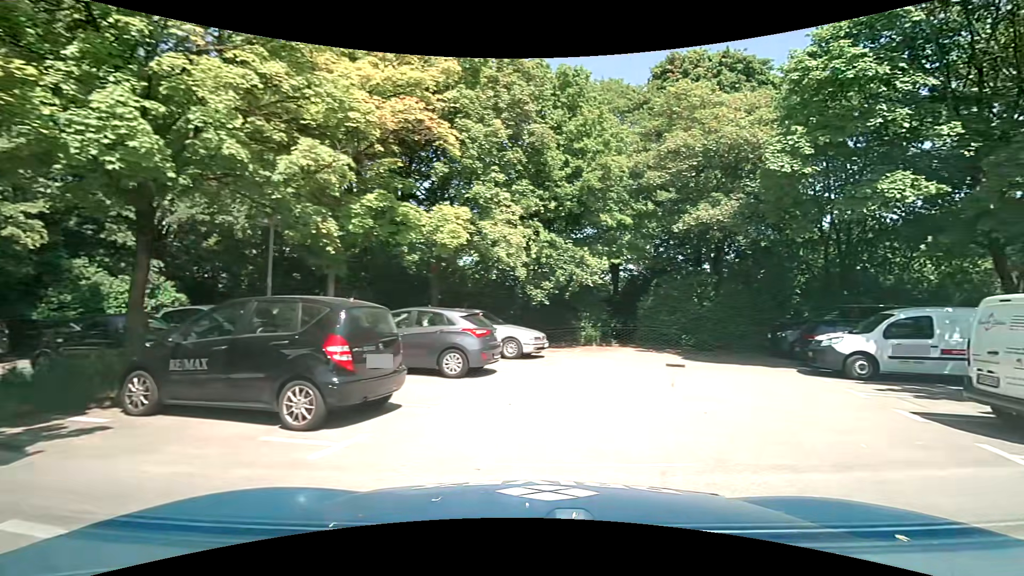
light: Day
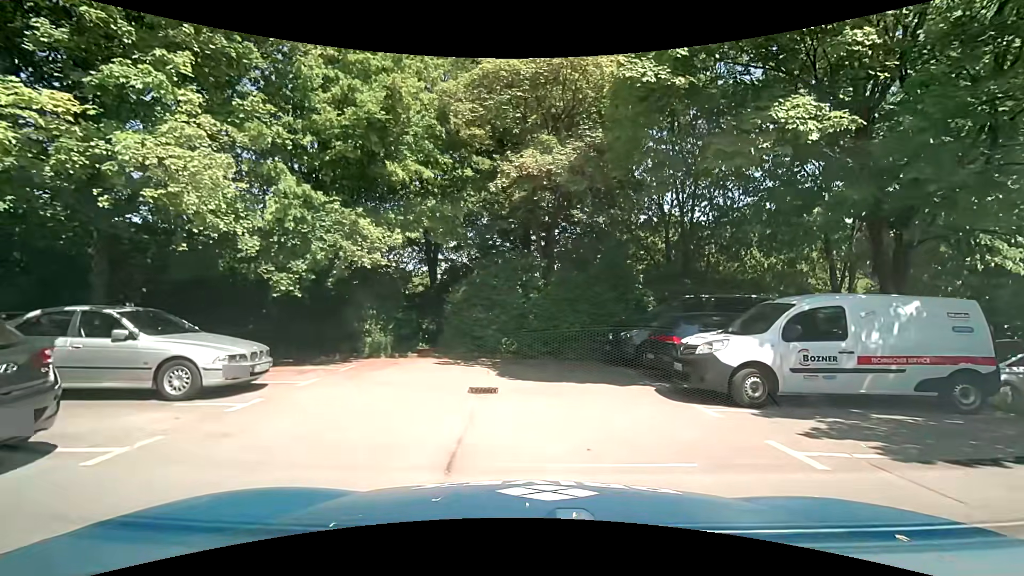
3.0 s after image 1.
(+1.6, +6.1) m; +18°
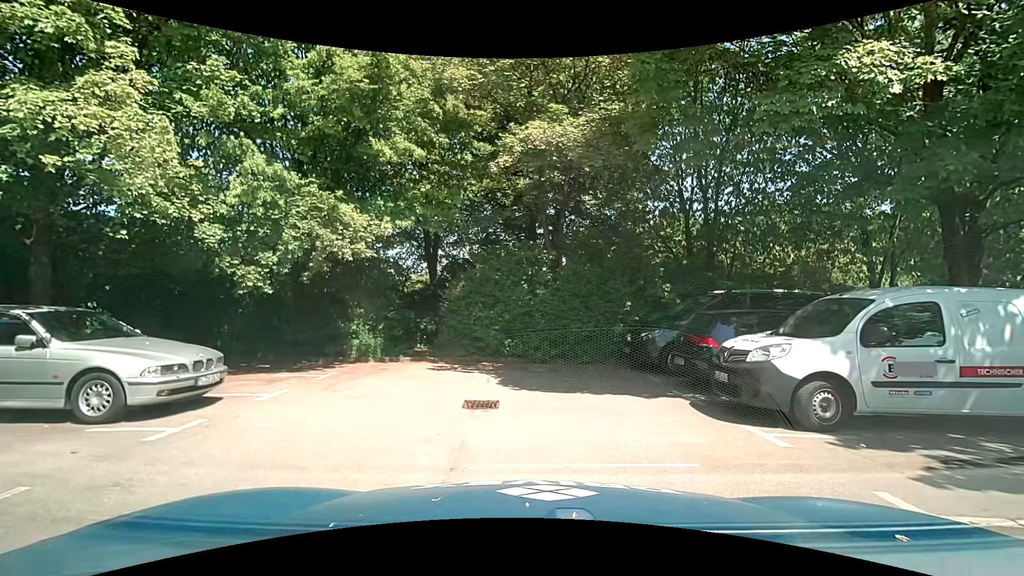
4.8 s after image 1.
(0.0, +1.6) m; +2°
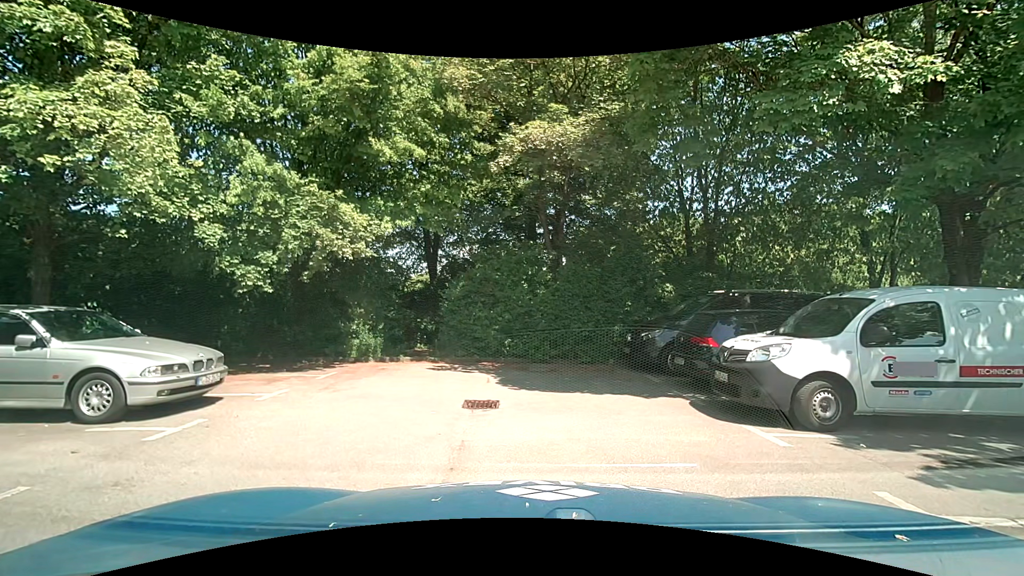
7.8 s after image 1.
(0.0, +0.1) m; 0°
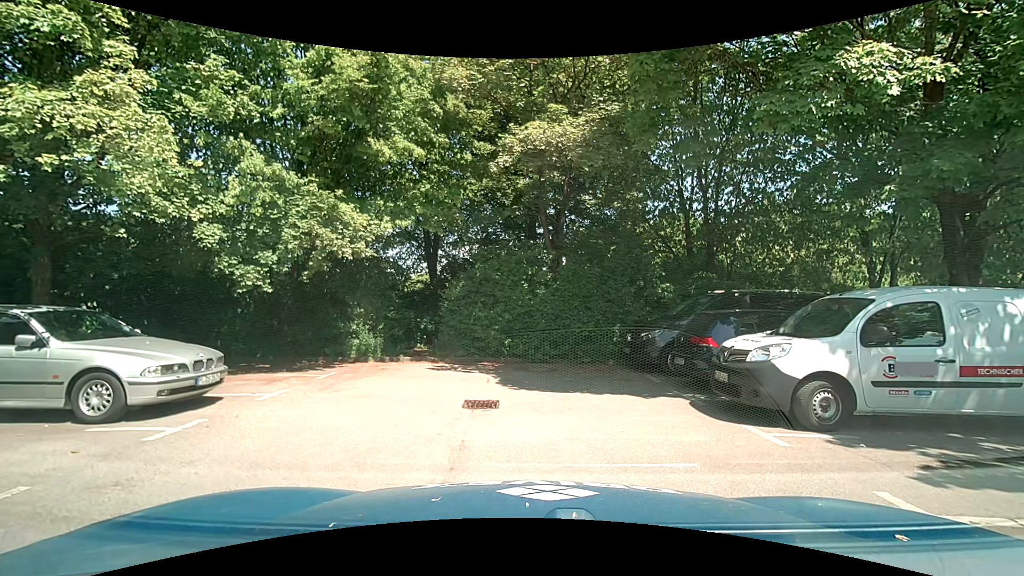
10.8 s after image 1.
(0.0, 0.0) m; 0°
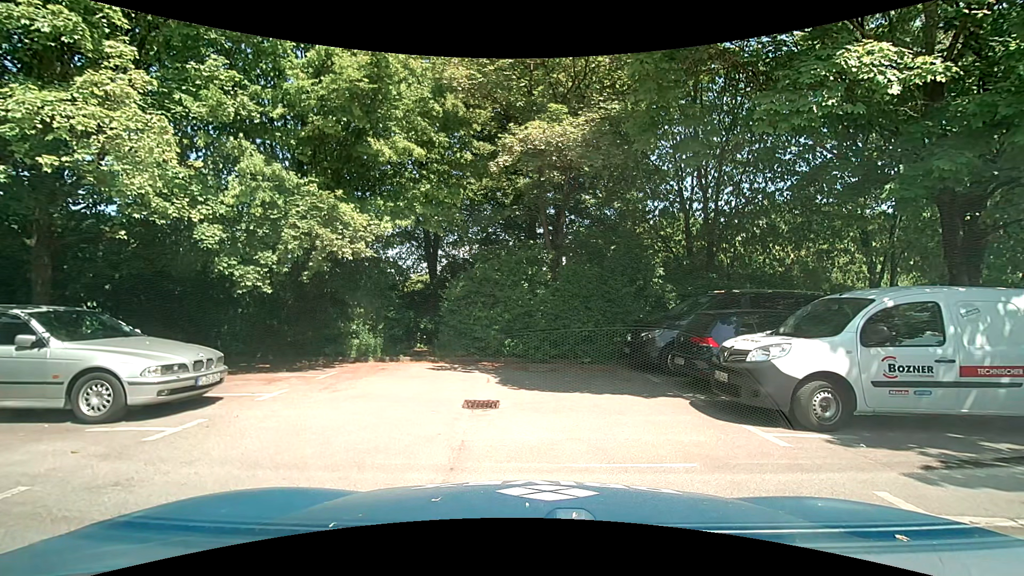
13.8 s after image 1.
(0.0, 0.0) m; 0°
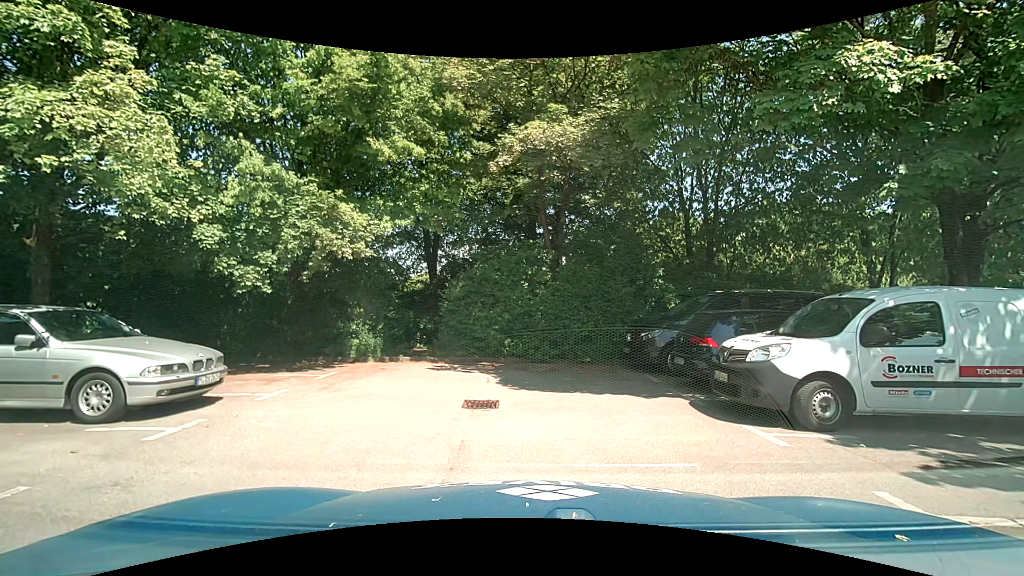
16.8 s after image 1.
(0.0, 0.0) m; 0°
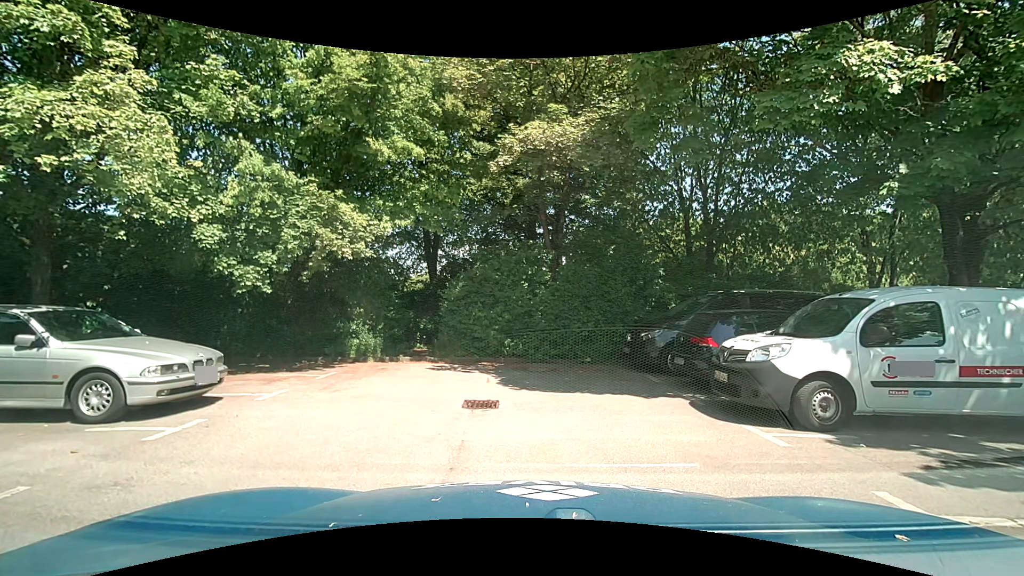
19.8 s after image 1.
(0.0, 0.0) m; 0°
